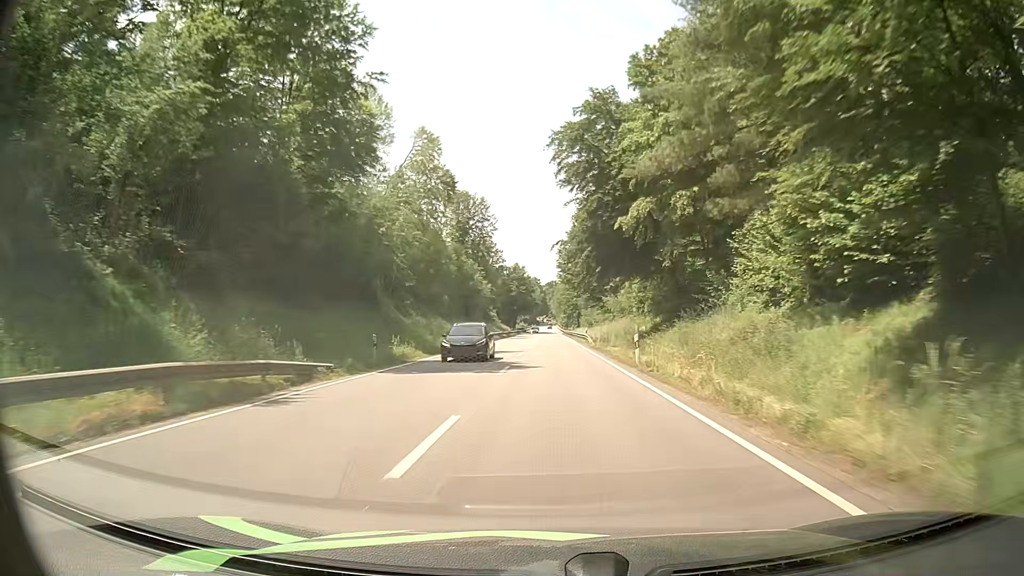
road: primary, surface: asphalt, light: Day
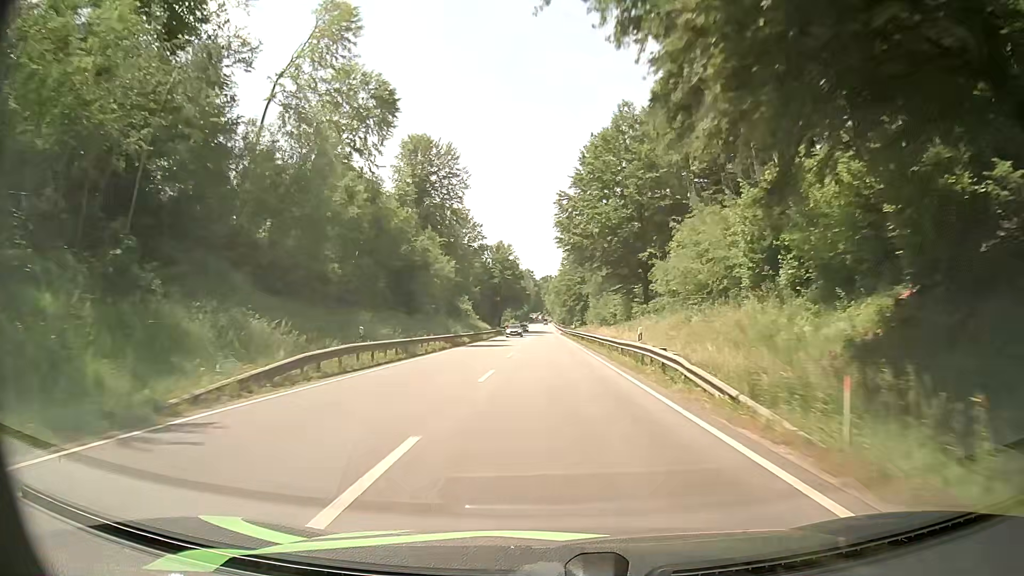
(+0.4, +38.2) m; +1°
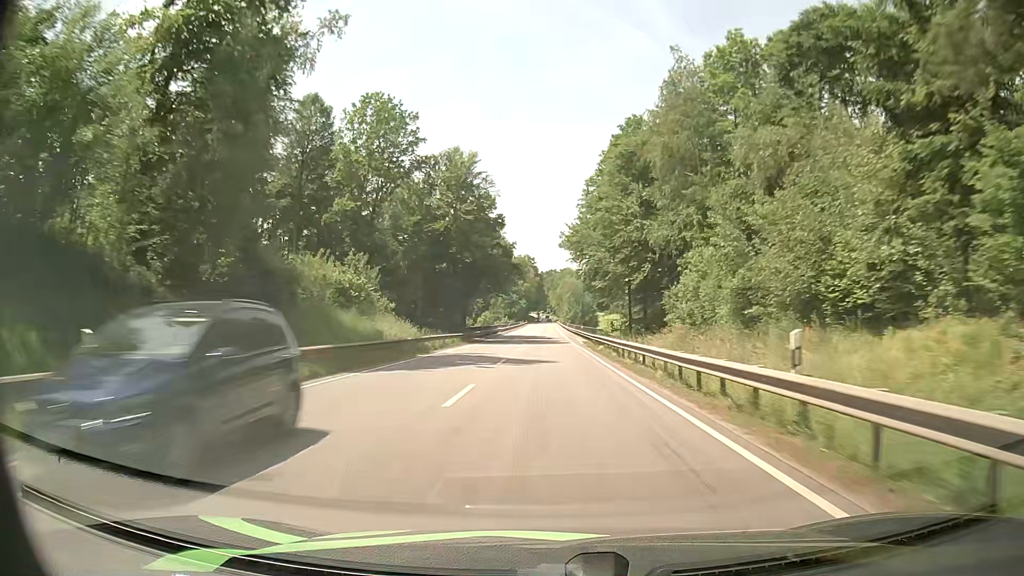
(-0.1, +64.9) m; 0°
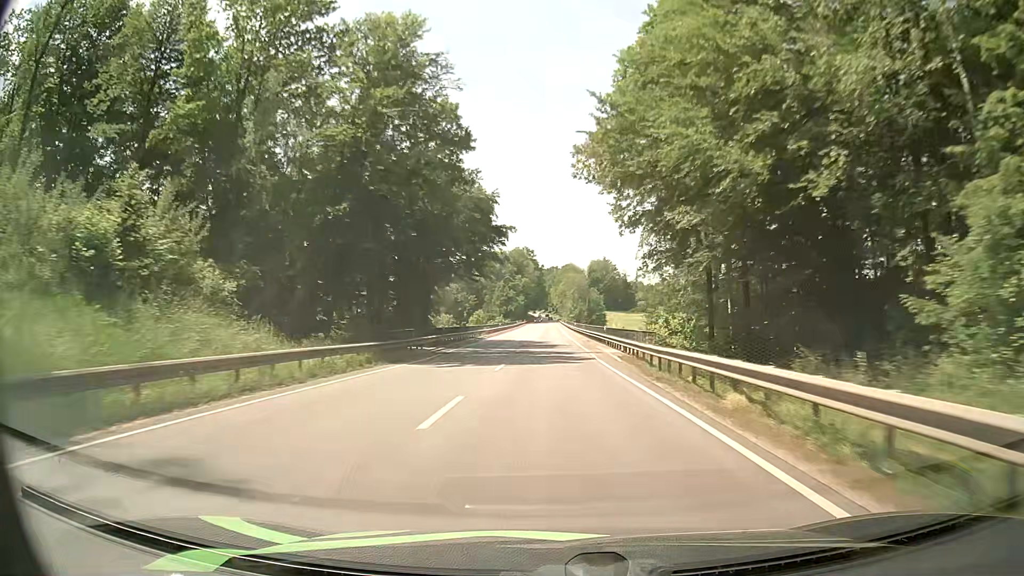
(0.0, +26.4) m; 0°
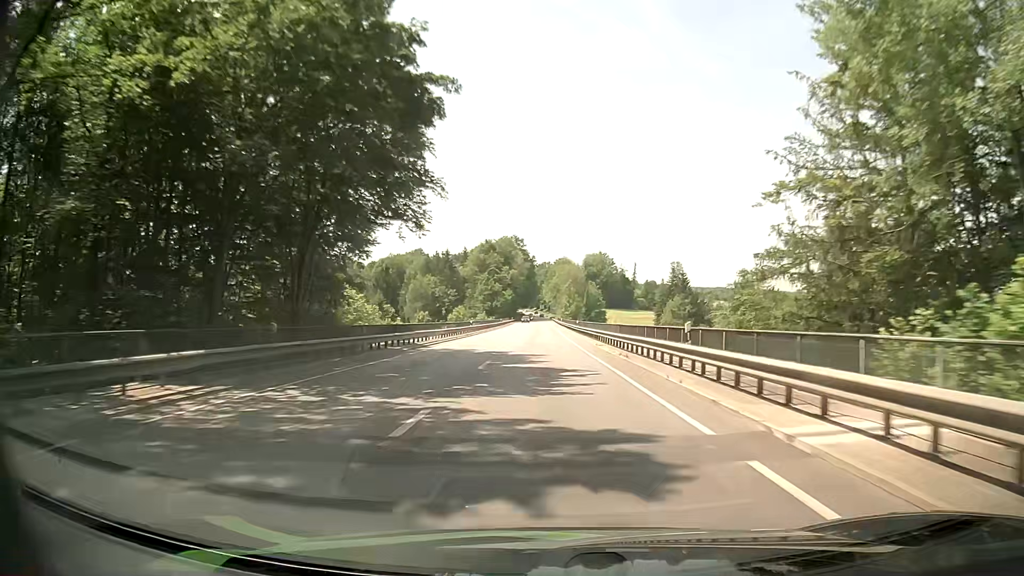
(+0.2, +26.5) m; +1°
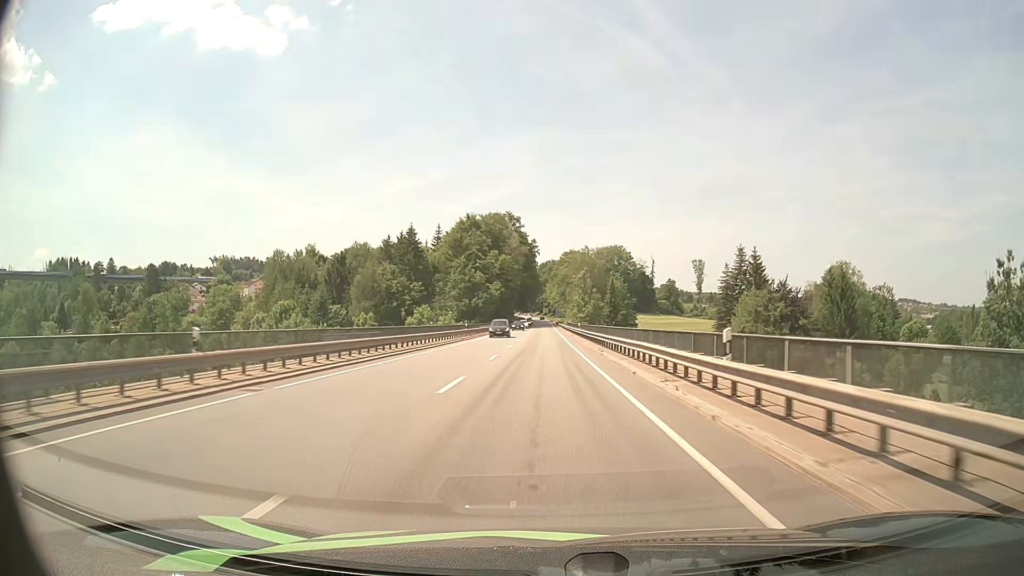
(-0.3, +52.8) m; -1°
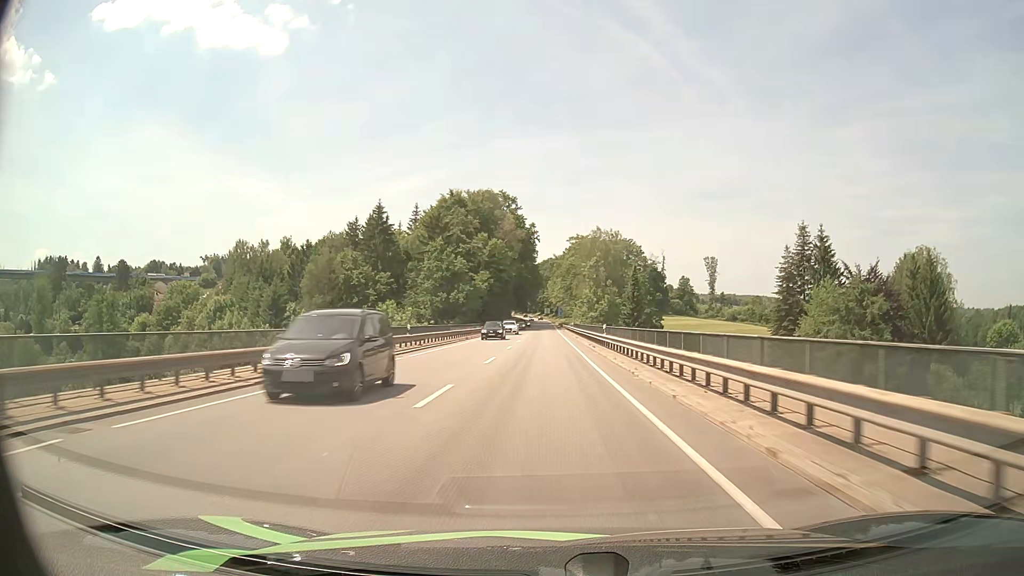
(0.0, +26.0) m; 0°
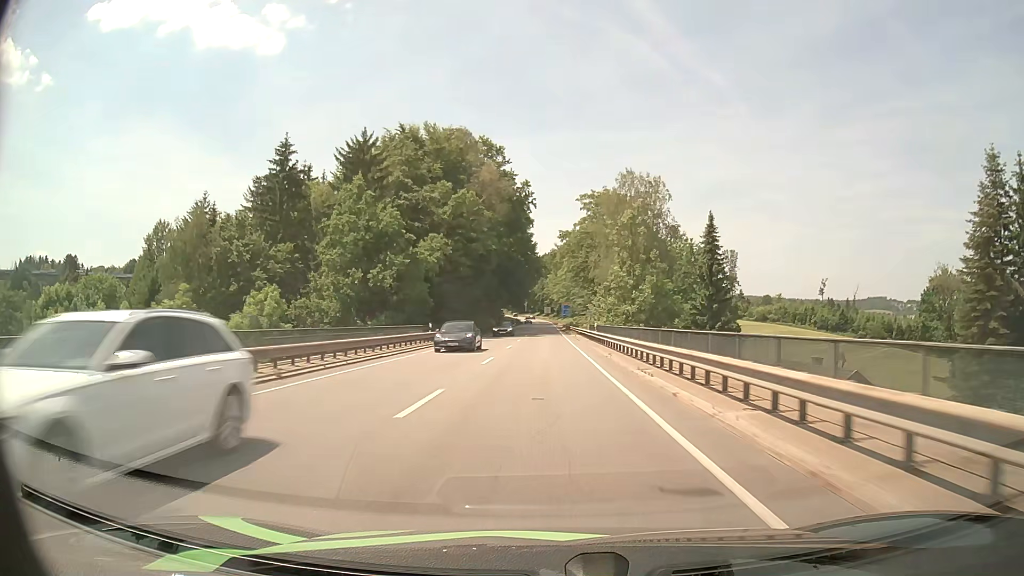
(0.0, +38.6) m; 0°
(0, +10) (0, +20) (0, +30) (0, +40) (0, +50) (0, +60) (0, +70) (0, +80) (0, +90) (0, +100) m
